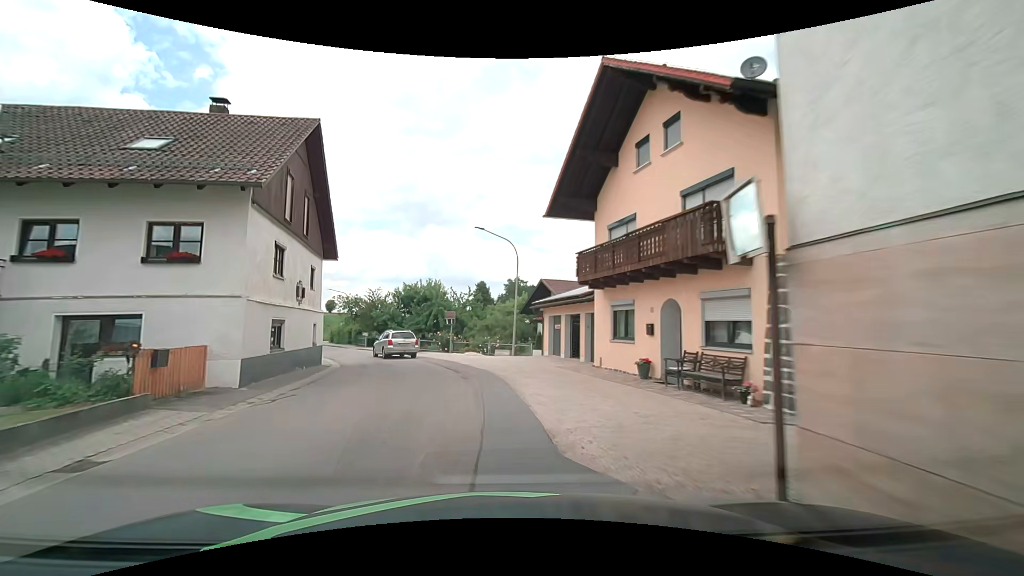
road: tertiary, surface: asphalt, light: Day
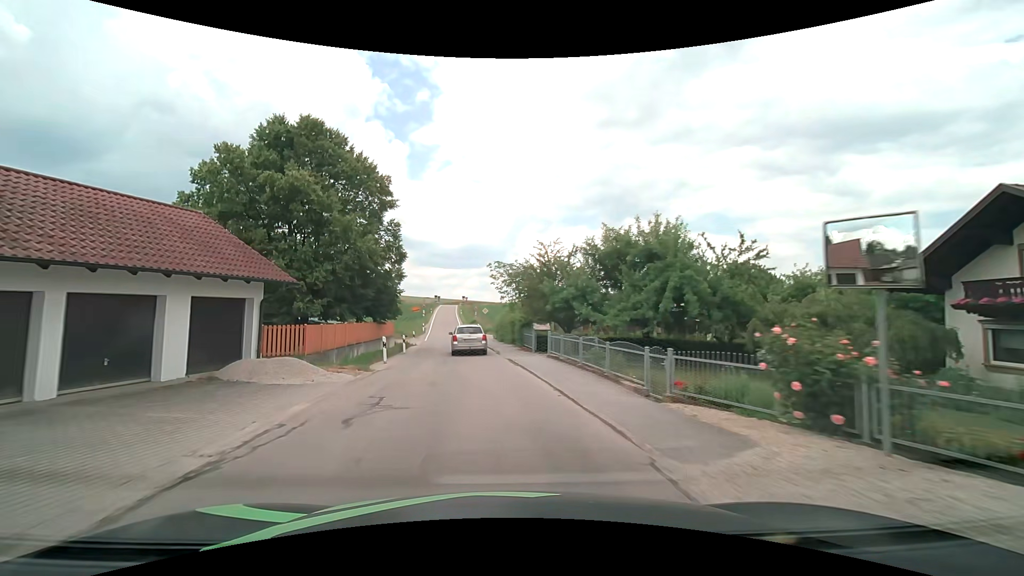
(-4.2, +26.1) m; -21°
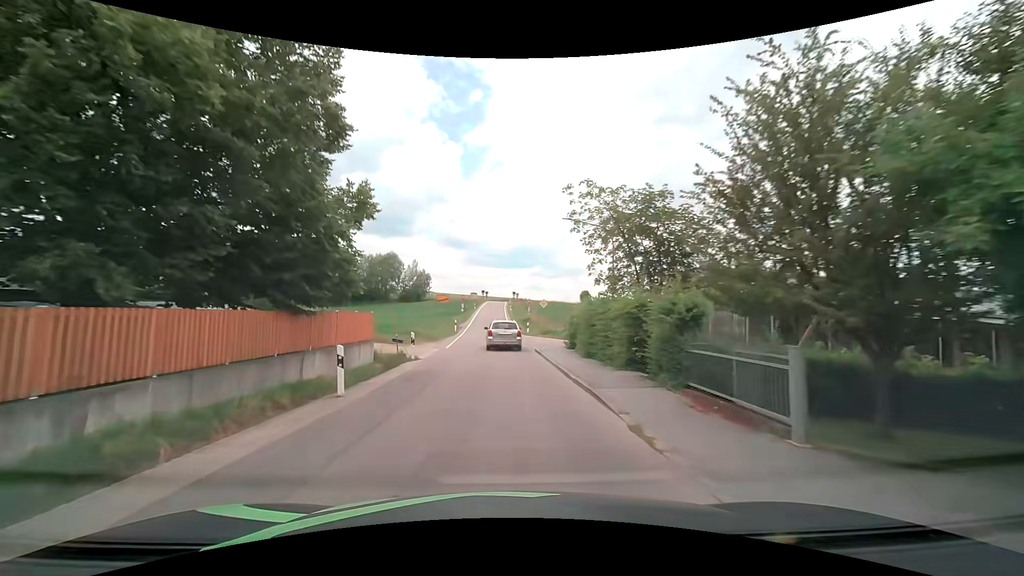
(-1.4, +19.0) m; -6°
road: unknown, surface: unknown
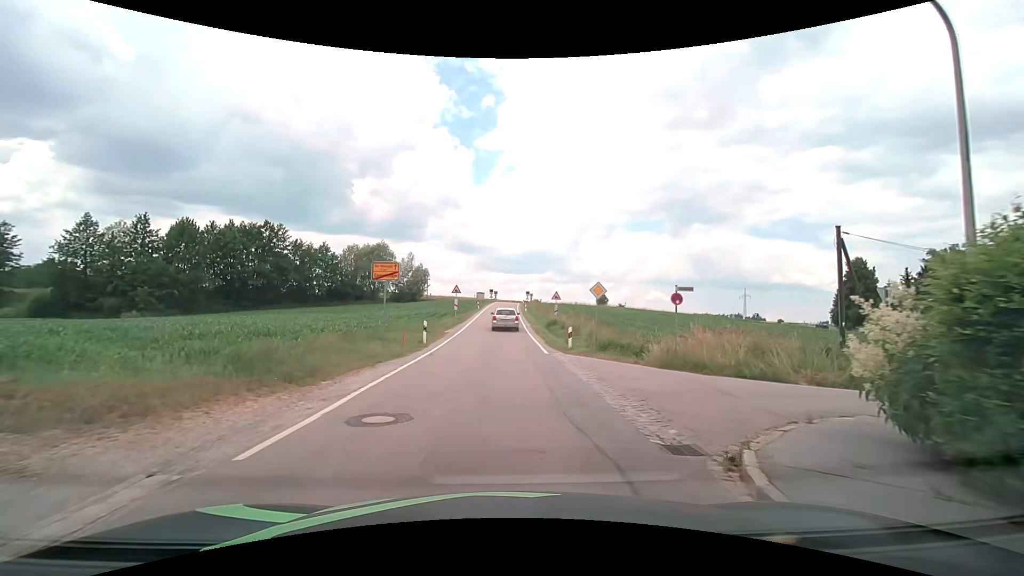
(-0.3, +21.1) m; -2°
